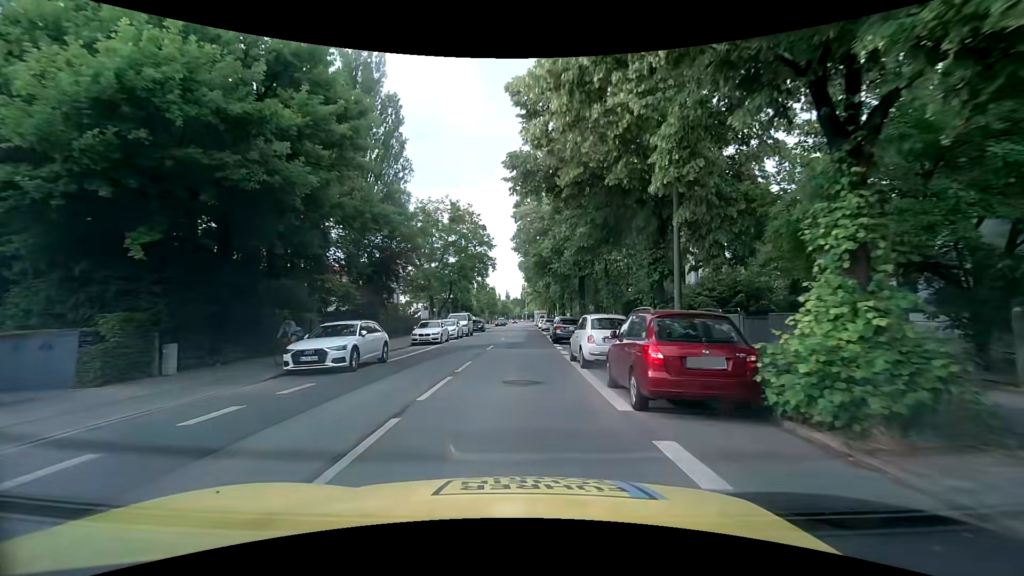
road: secondary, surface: asphalt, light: Day
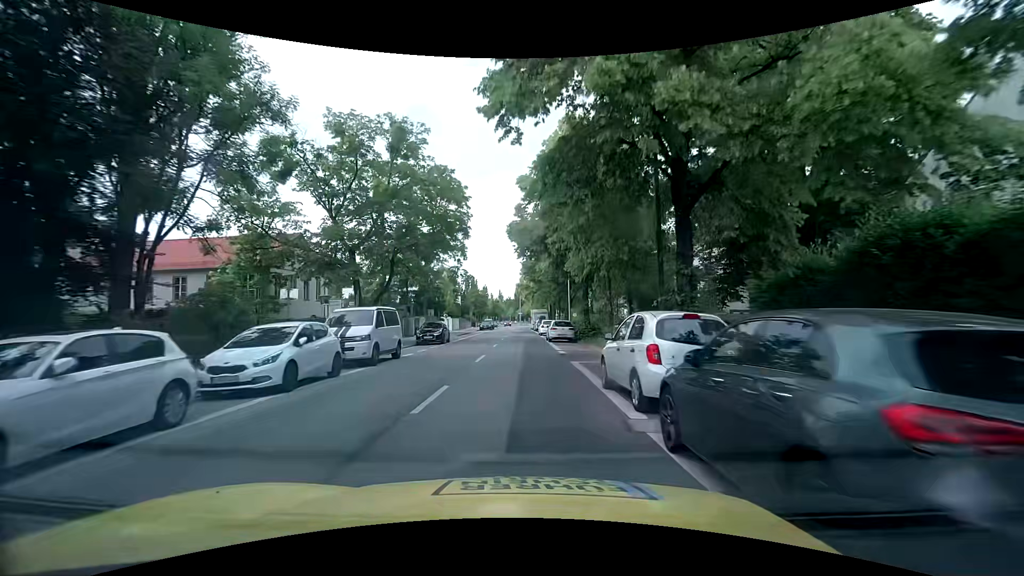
(+0.3, +24.9) m; +1°
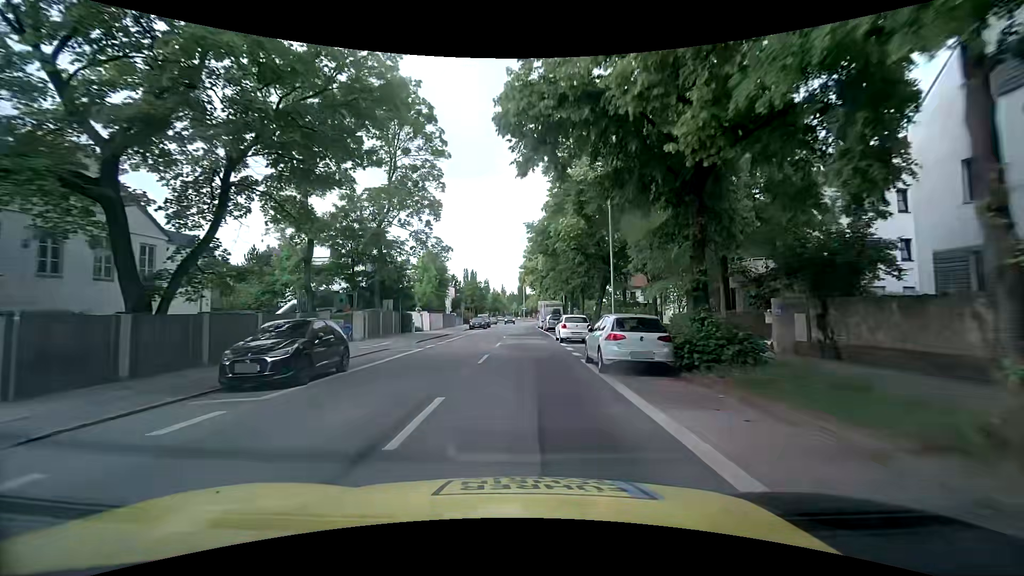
(-0.1, +20.5) m; -1°
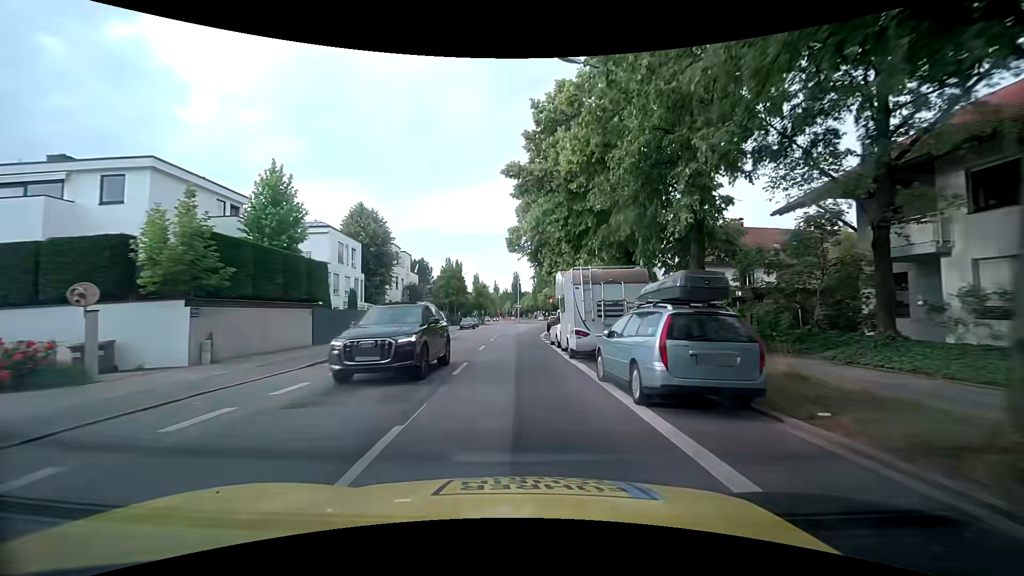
(+0.2, +36.8) m; 0°
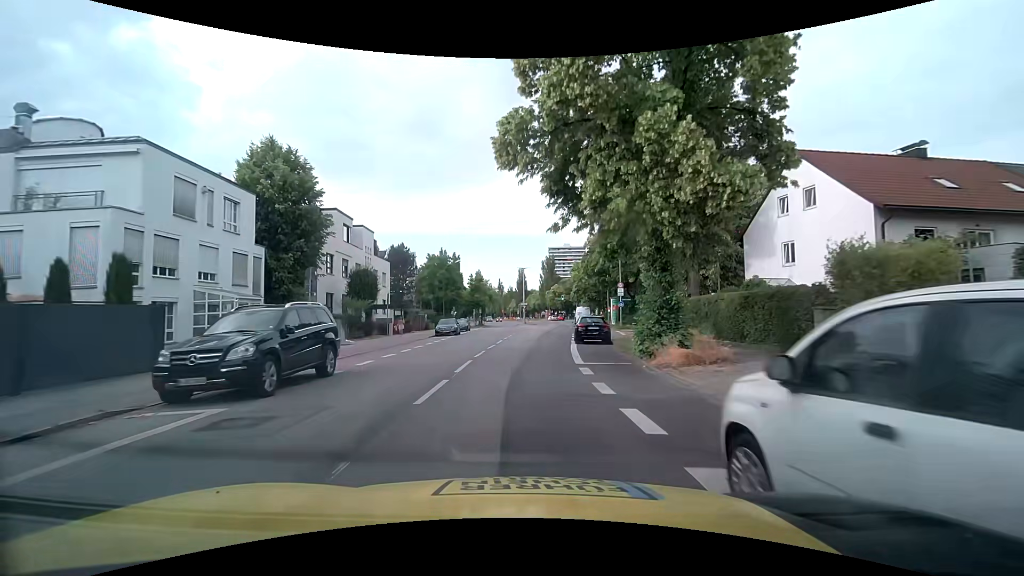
(0.0, +21.0) m; 0°
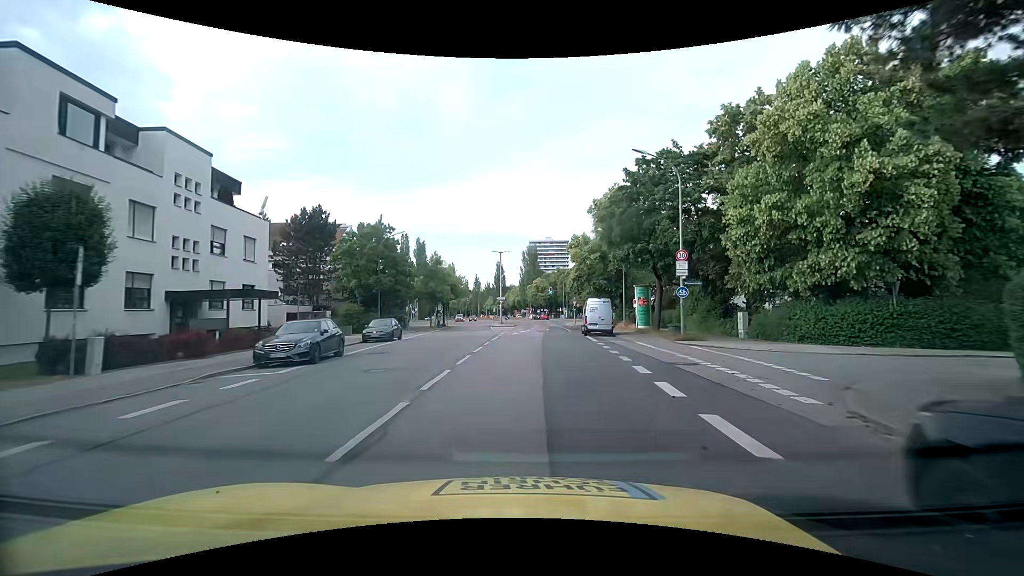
(+0.2, +25.4) m; +2°
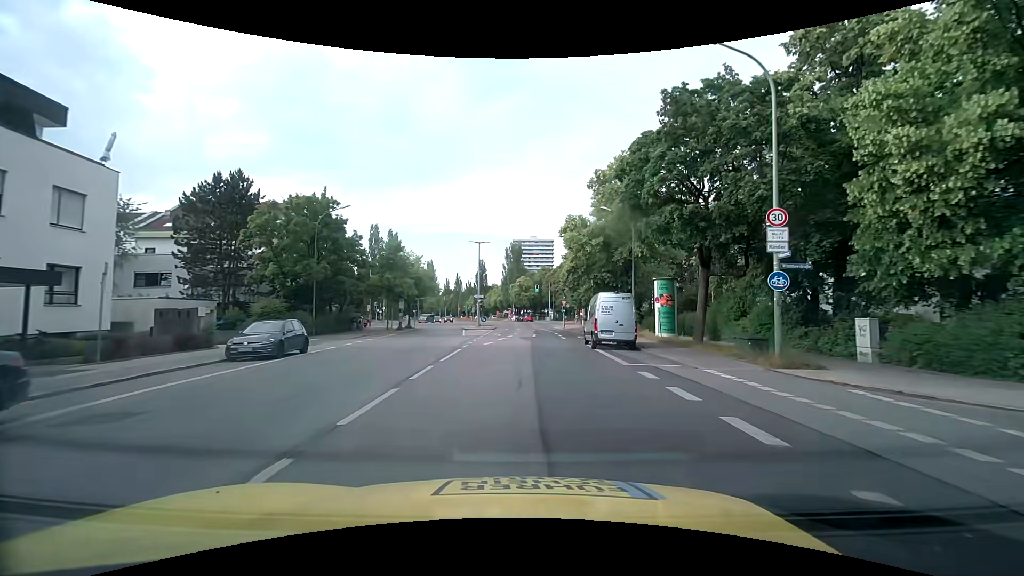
(+0.1, +12.0) m; +2°
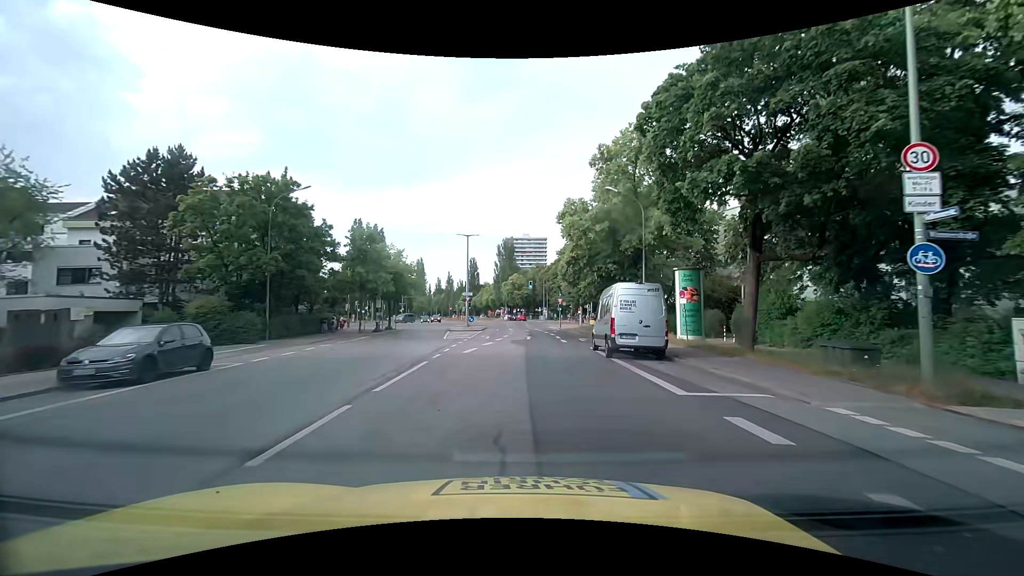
(+0.1, +6.0) m; +1°
(0, +10) (0, +20) (+1, +30) (+1, +40) (+1, +50) (+1, +60) (0, +70) (0, +80) (0, +90) (-1, +100) m
